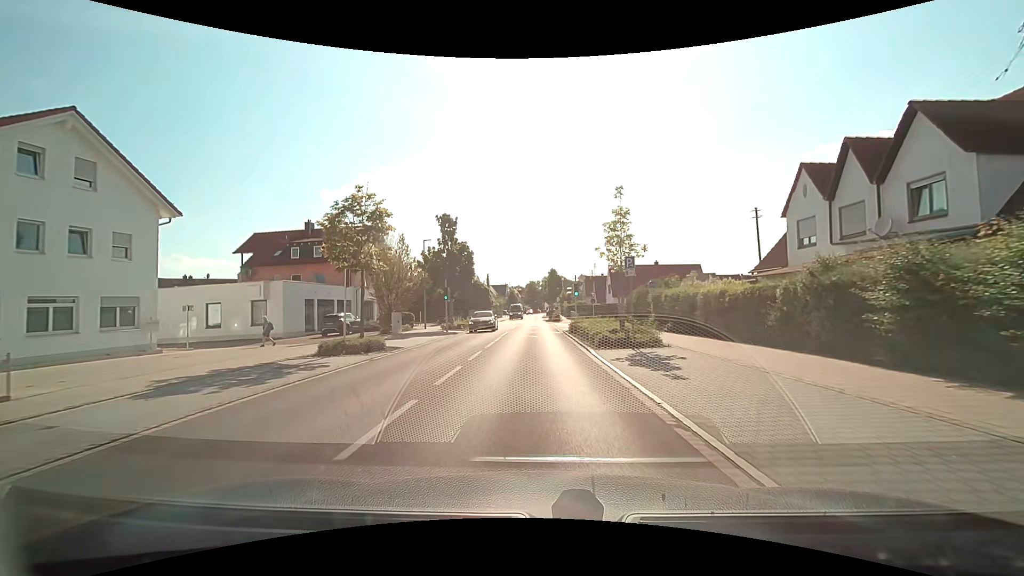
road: tertiary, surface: asphalt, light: Day
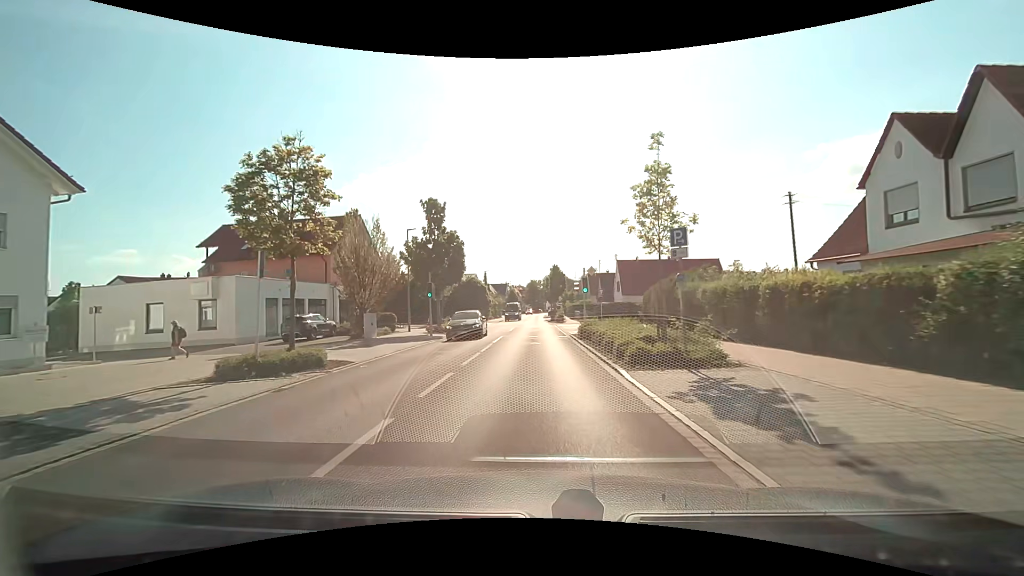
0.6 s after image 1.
(0.0, +5.8) m; 0°
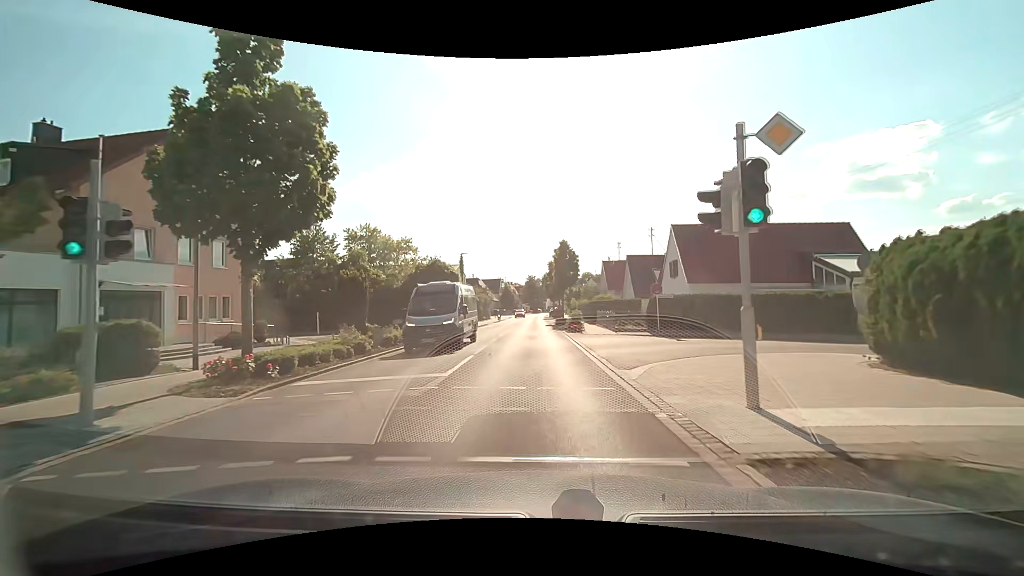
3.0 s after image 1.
(+0.1, +23.4) m; 0°
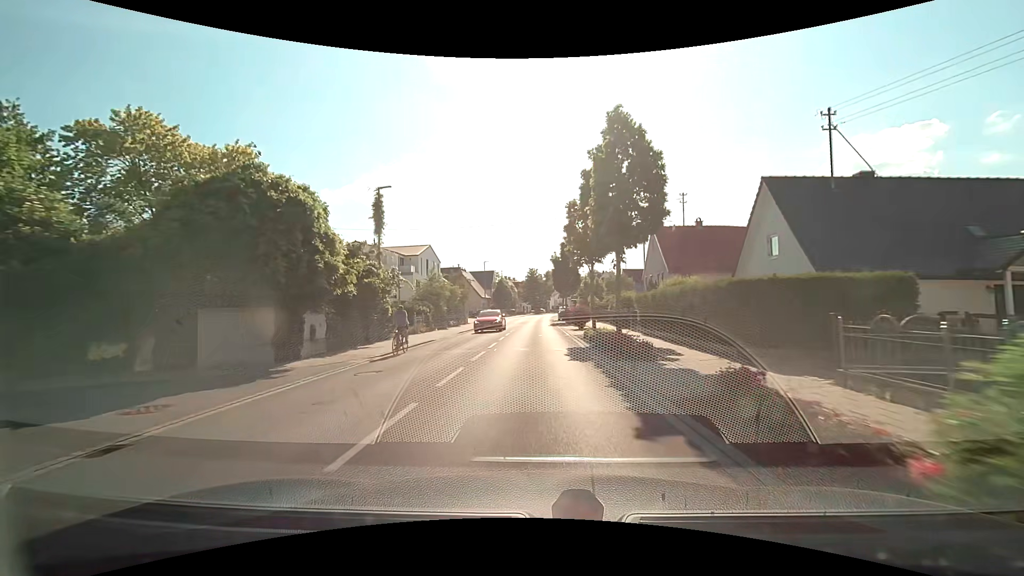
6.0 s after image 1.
(-0.1, +29.7) m; 0°
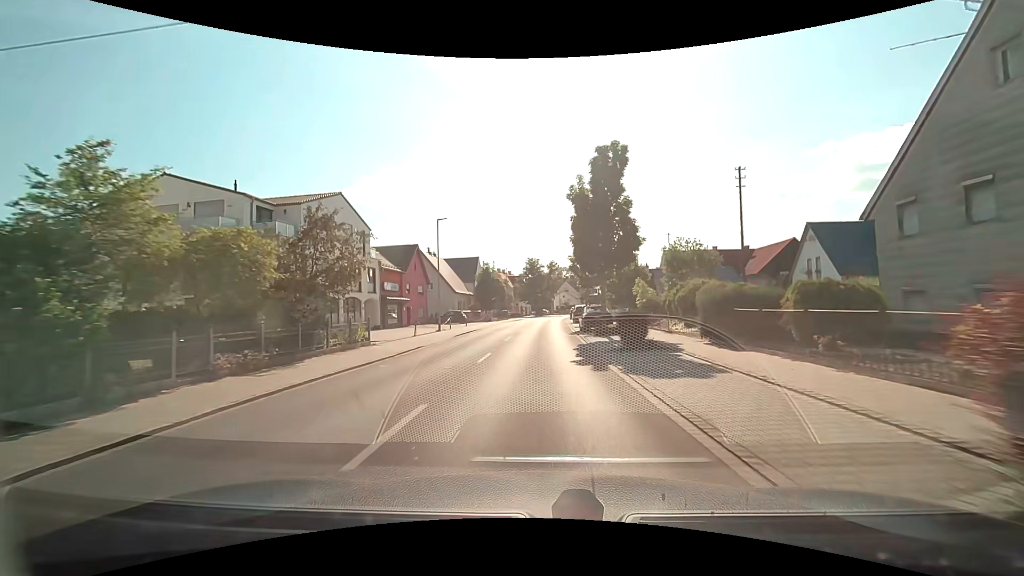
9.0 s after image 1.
(-0.1, +31.8) m; 0°
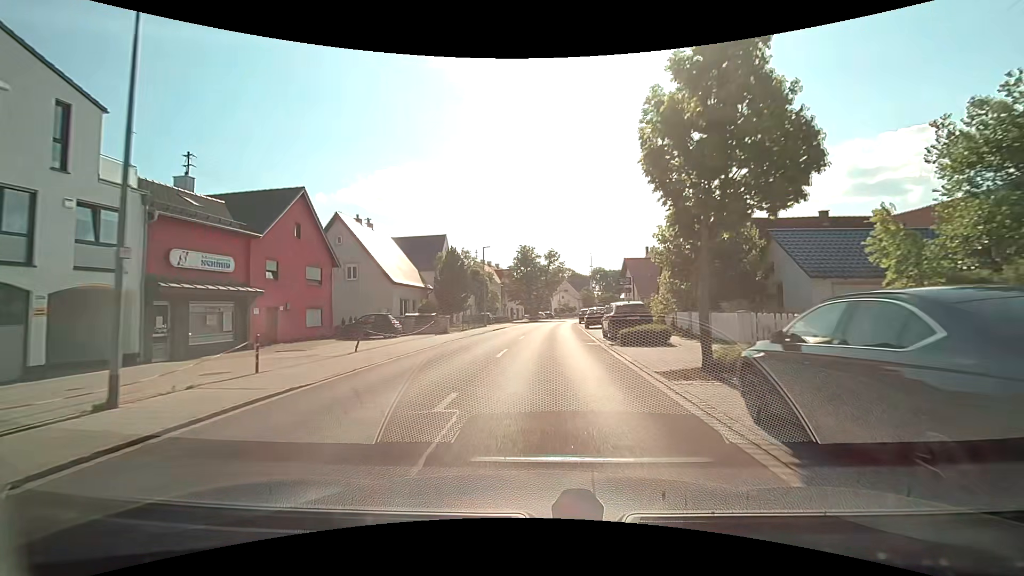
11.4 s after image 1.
(0.0, +26.4) m; +1°
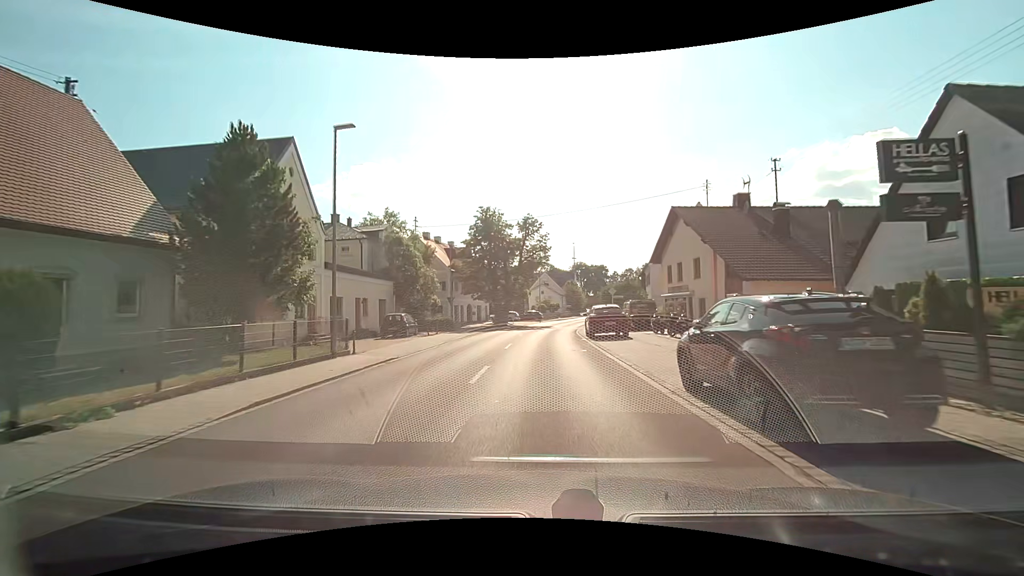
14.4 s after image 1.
(+0.6, +31.5) m; +2°
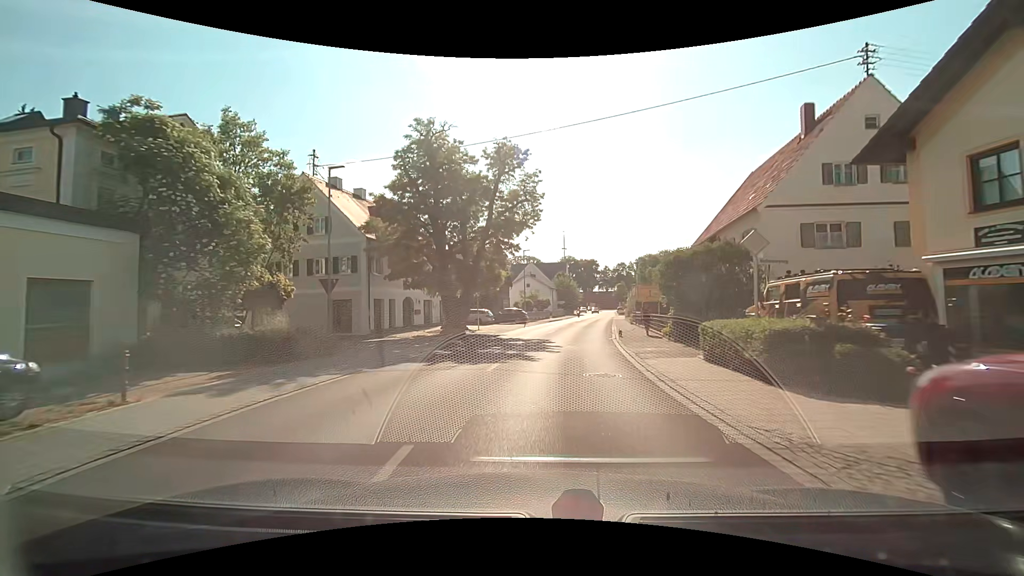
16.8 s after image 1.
(+0.2, +25.5) m; +2°
(0, +10) (+1, +20) (+2, +30) (+4, +40) (+5, +50) (+7, +60) (+8, +69) (+10, +79) (+11, +89) (+13, +99) m
